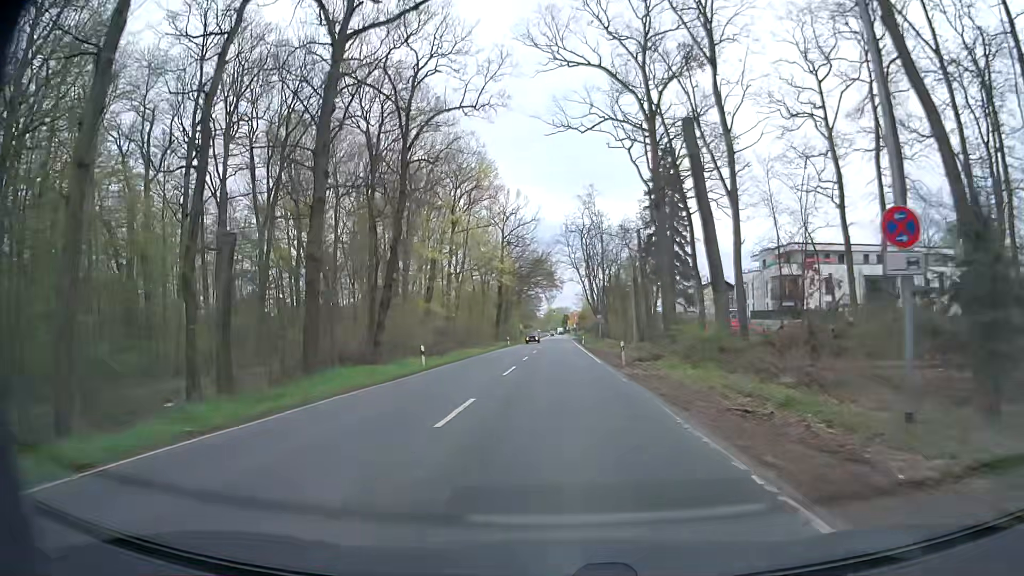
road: secondary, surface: asphalt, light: Day
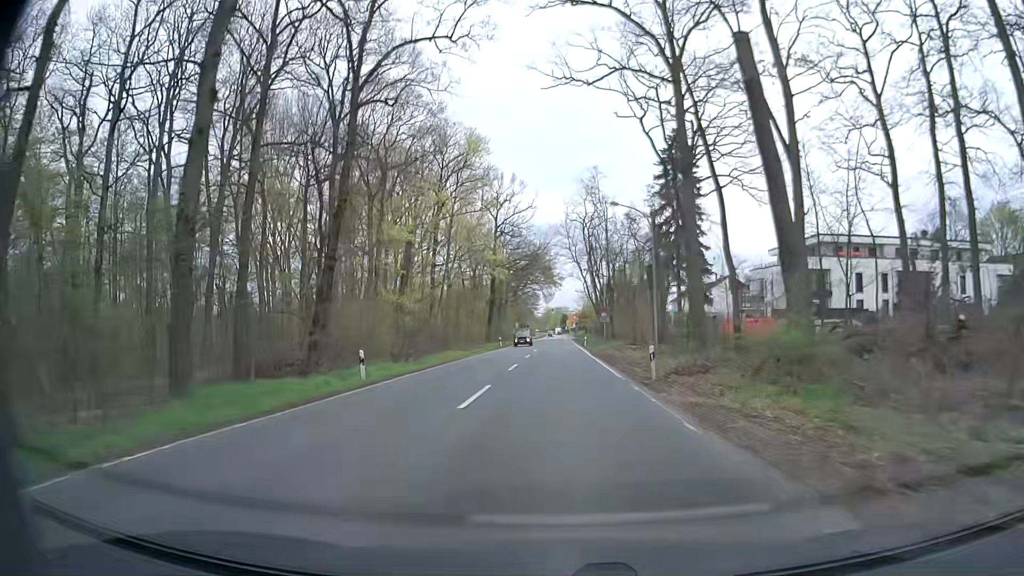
(0.0, +9.7) m; 0°
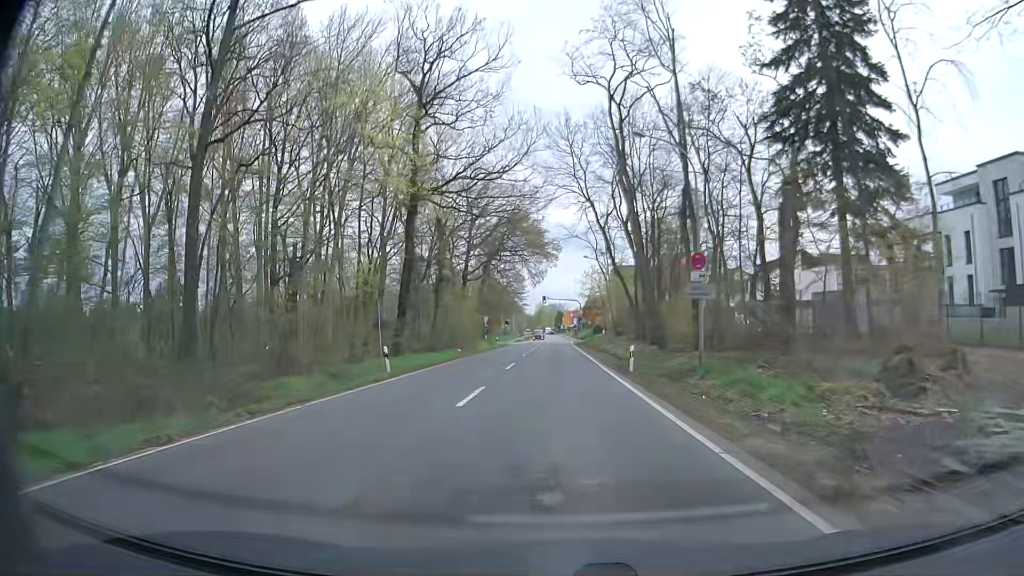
(+0.6, +47.9) m; +1°
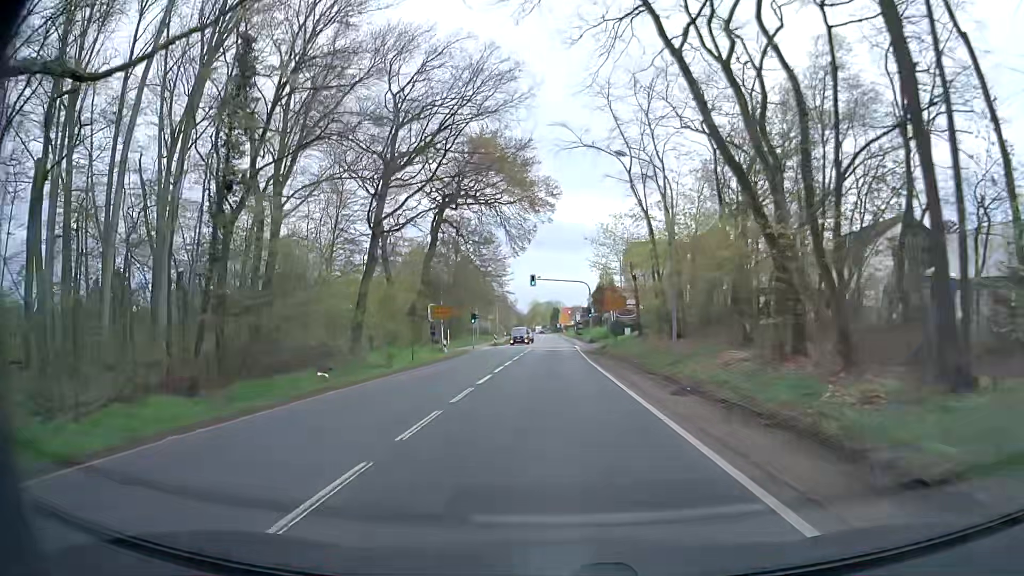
(+0.2, +33.7) m; 0°
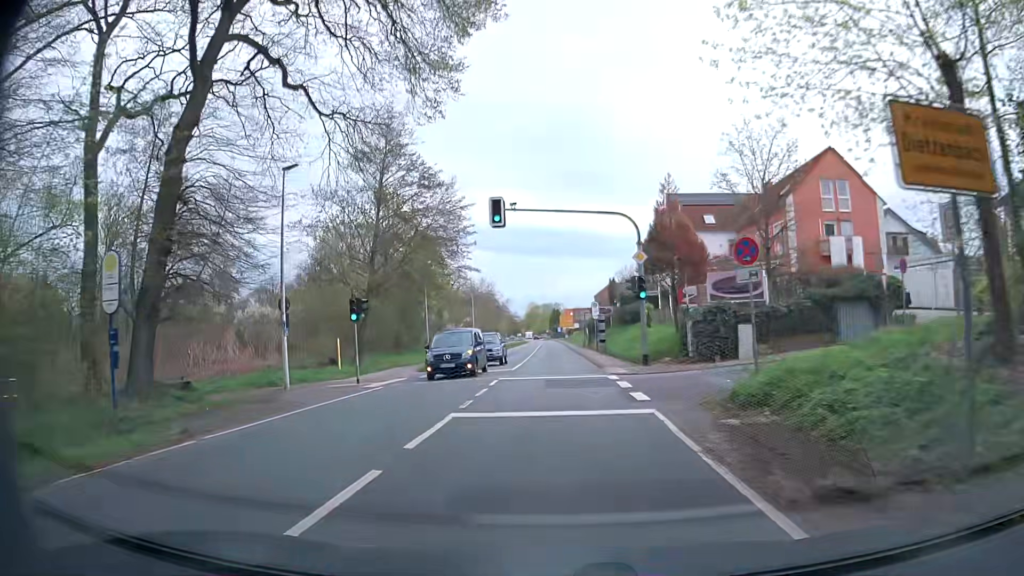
(+0.4, +36.0) m; +1°
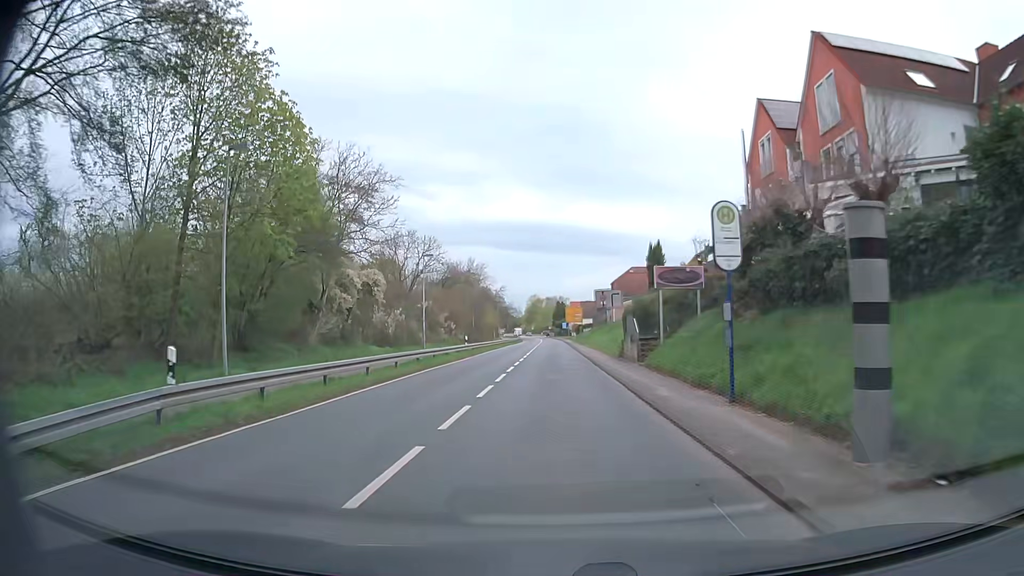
(-0.4, +36.0) m; -1°
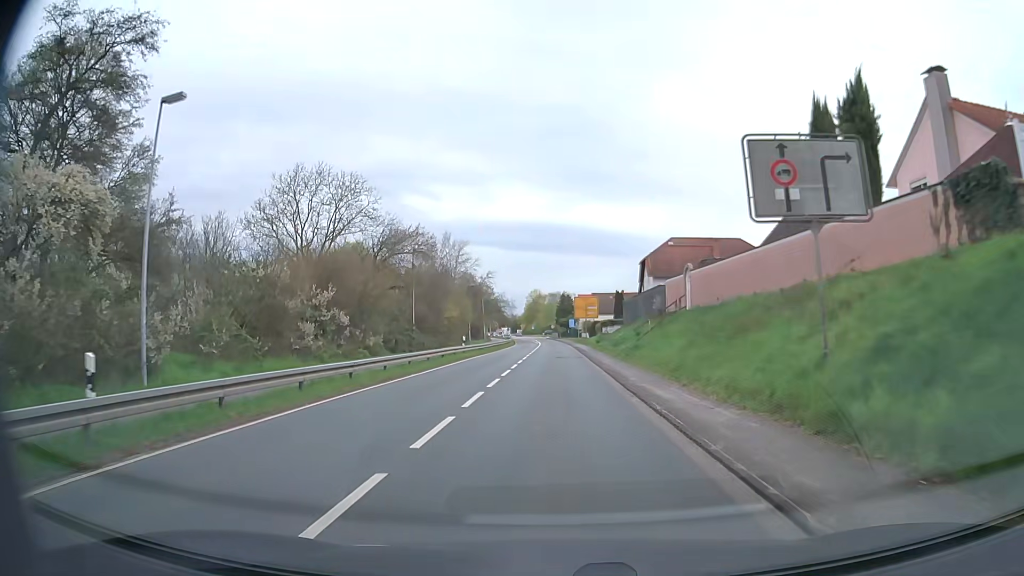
(+0.1, +38.3) m; 0°
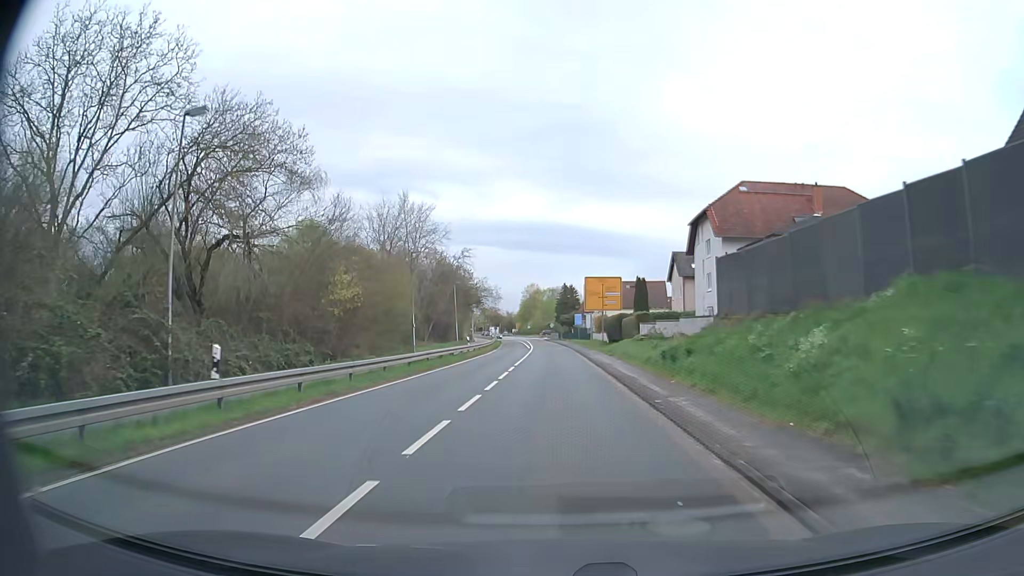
(+0.1, +32.3) m; 0°
(0, +10) (0, +20) (0, +30) (0, +40) (0, +50) (-1, +60) (-1, +70) (-1, +80) (-2, +90) (-2, +100) m
